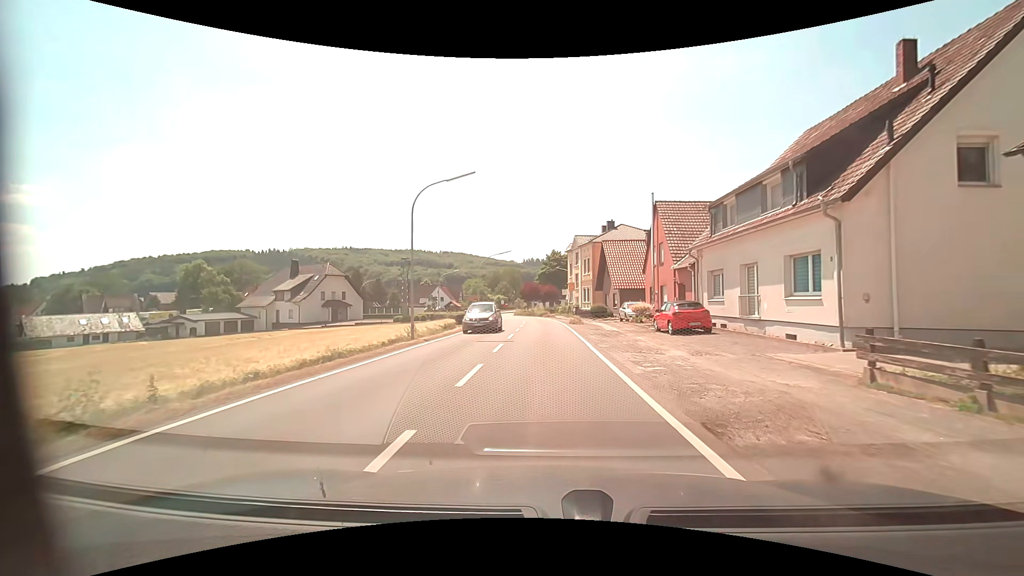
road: secondary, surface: asphalt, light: Day
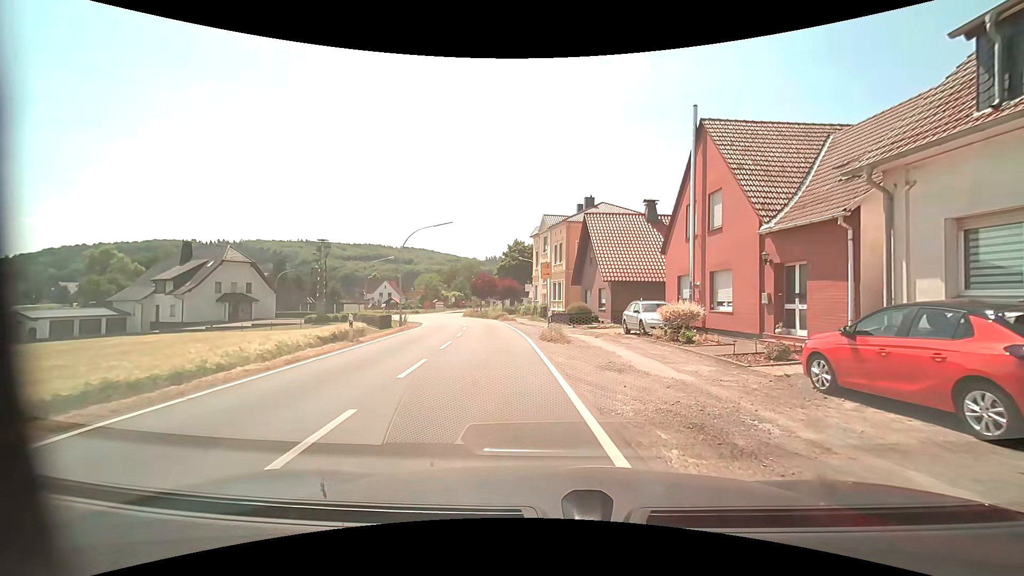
(+0.3, +16.3) m; +4°
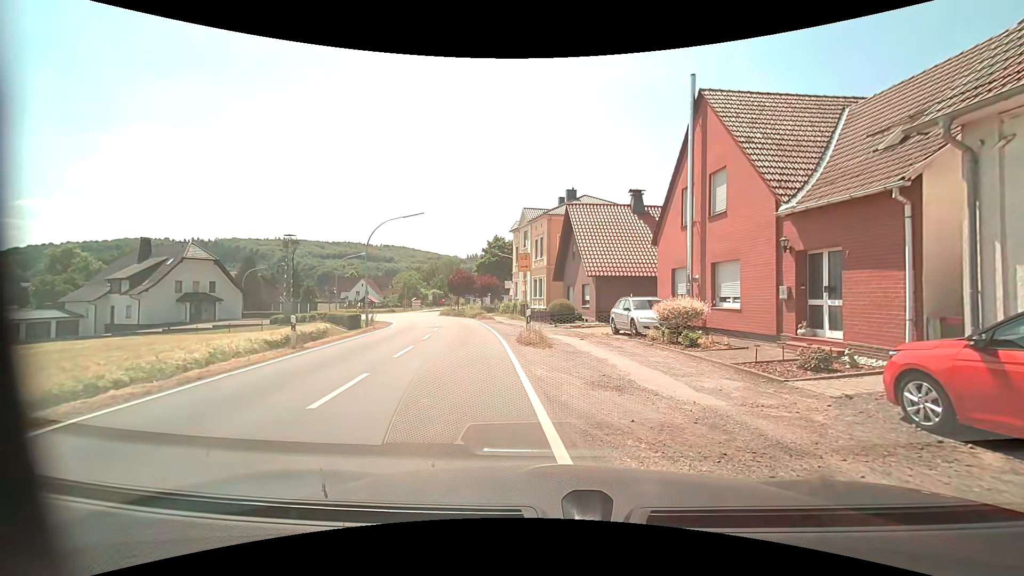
(+0.1, +2.5) m; +4°
